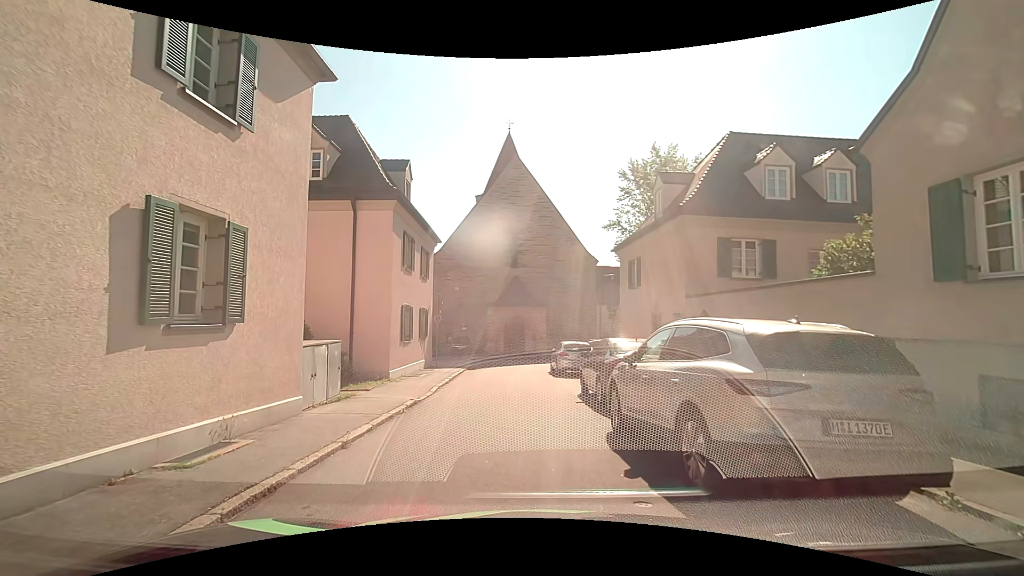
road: tertiary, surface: asphalt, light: Day
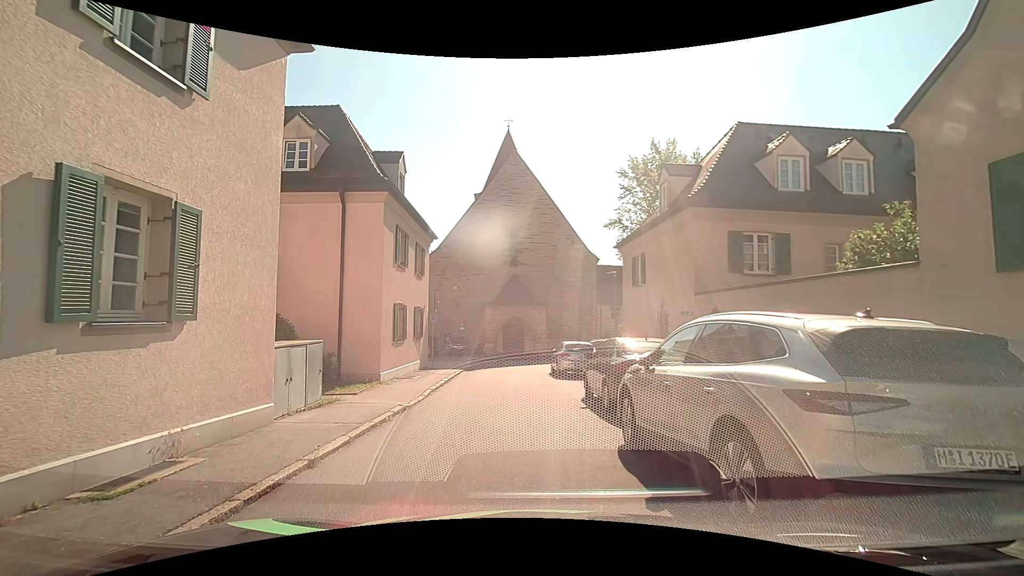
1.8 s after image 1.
(0.0, +1.0) m; 0°
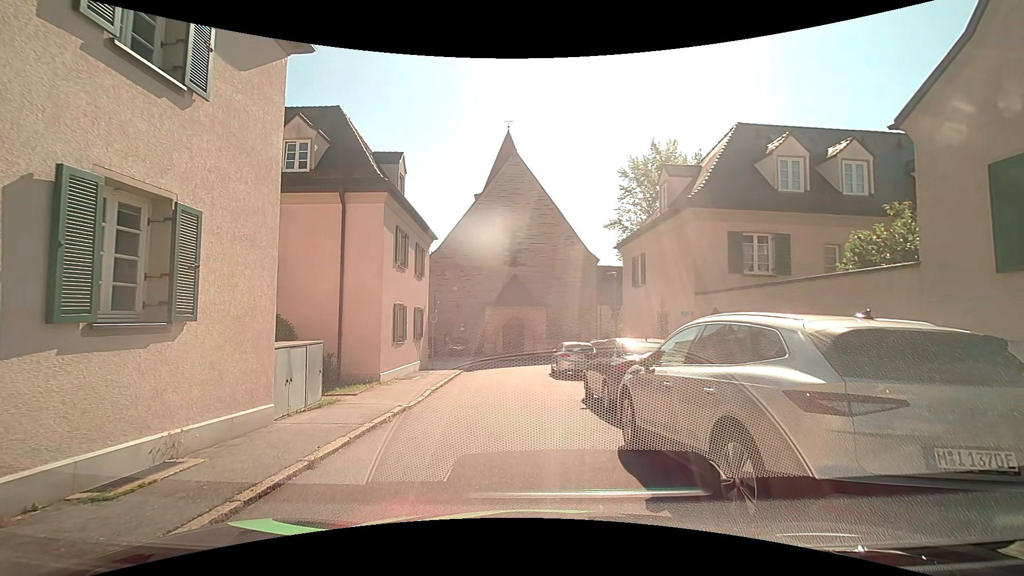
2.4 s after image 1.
(0.0, 0.0) m; 0°
